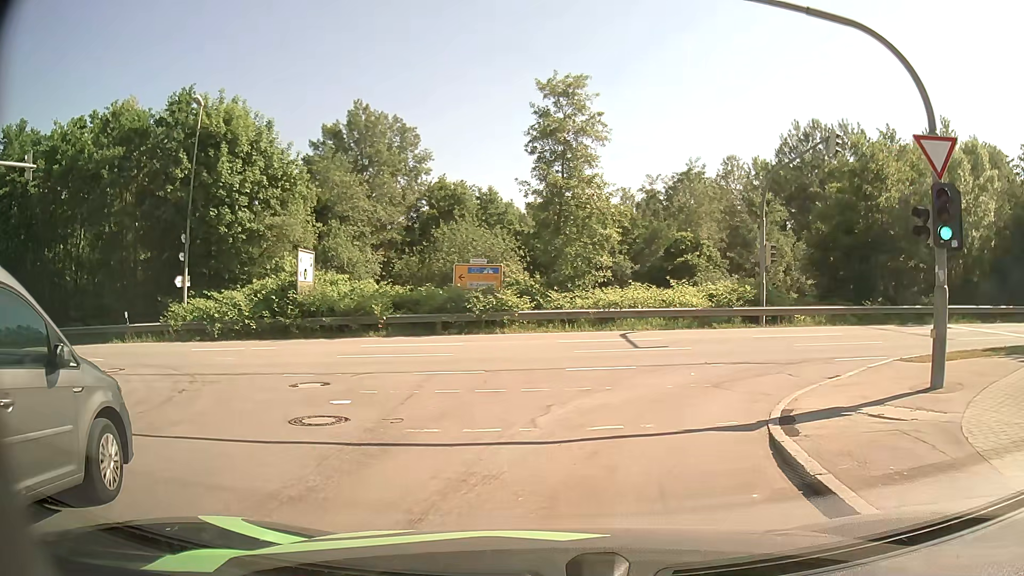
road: residential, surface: asphalt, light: Day
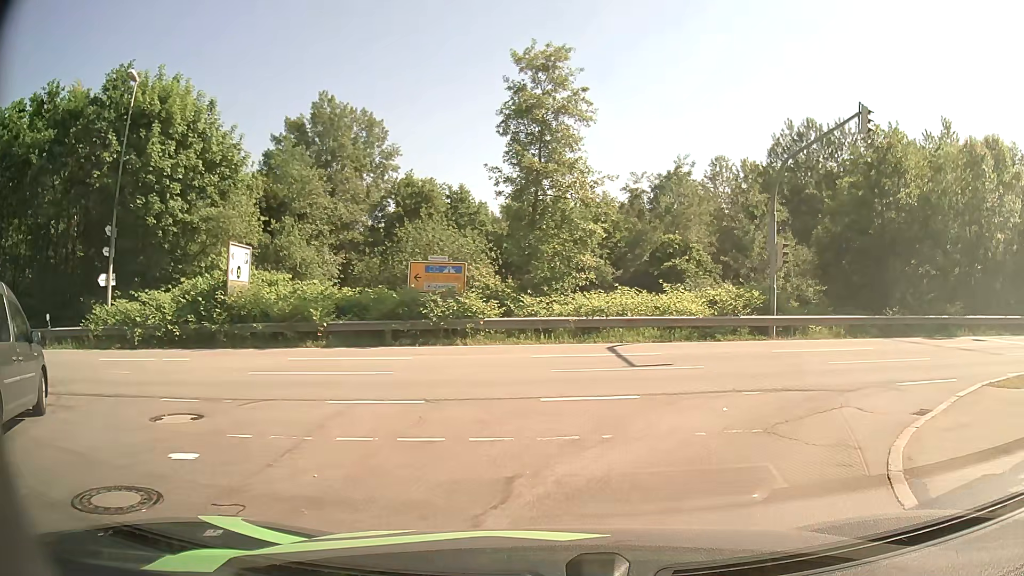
(-0.1, +4.2) m; 0°
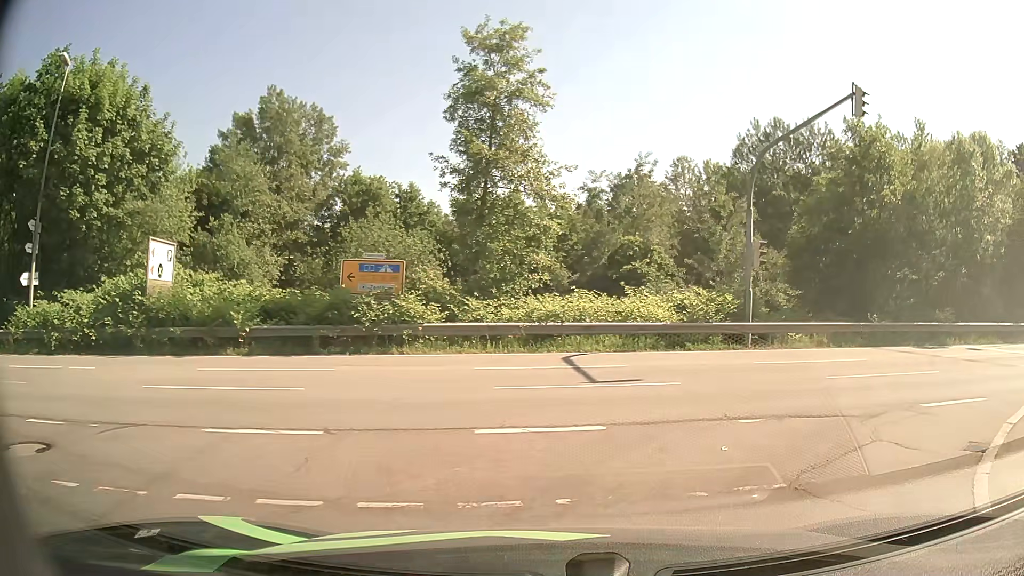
(0.0, +2.4) m; +2°
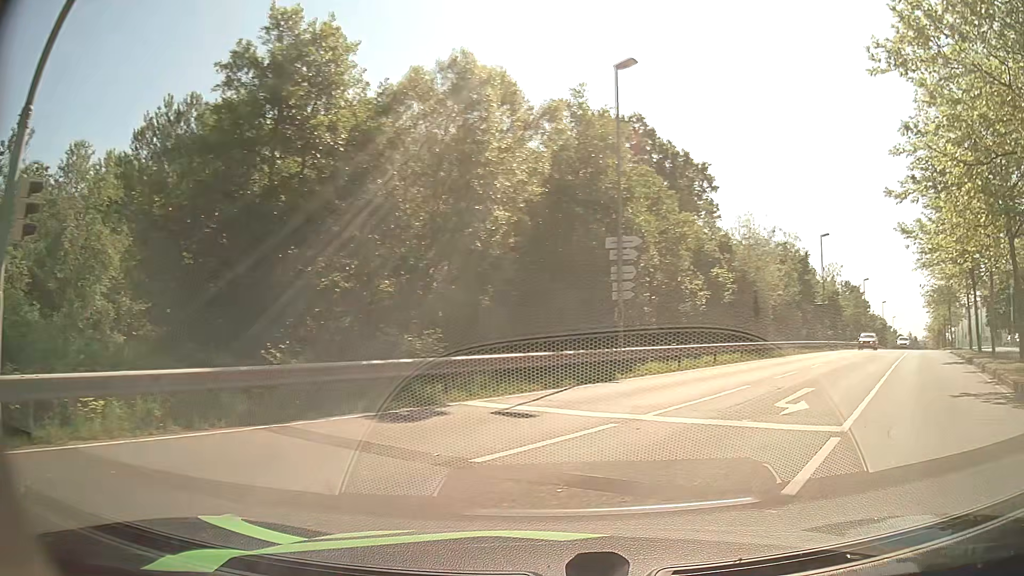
(+4.8, +11.4) m; +50°
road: secondary
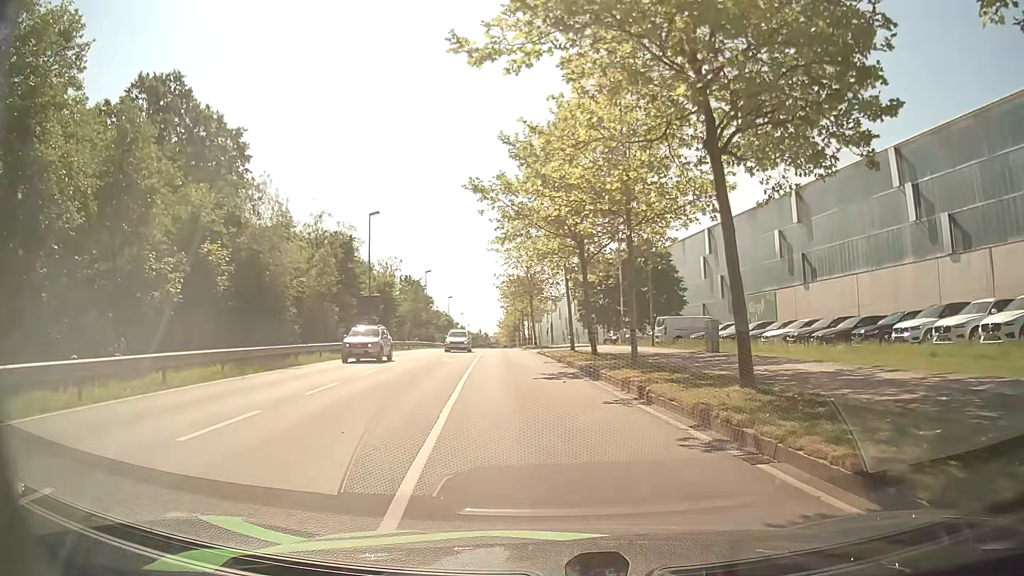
(+4.5, +10.0) m; +39°
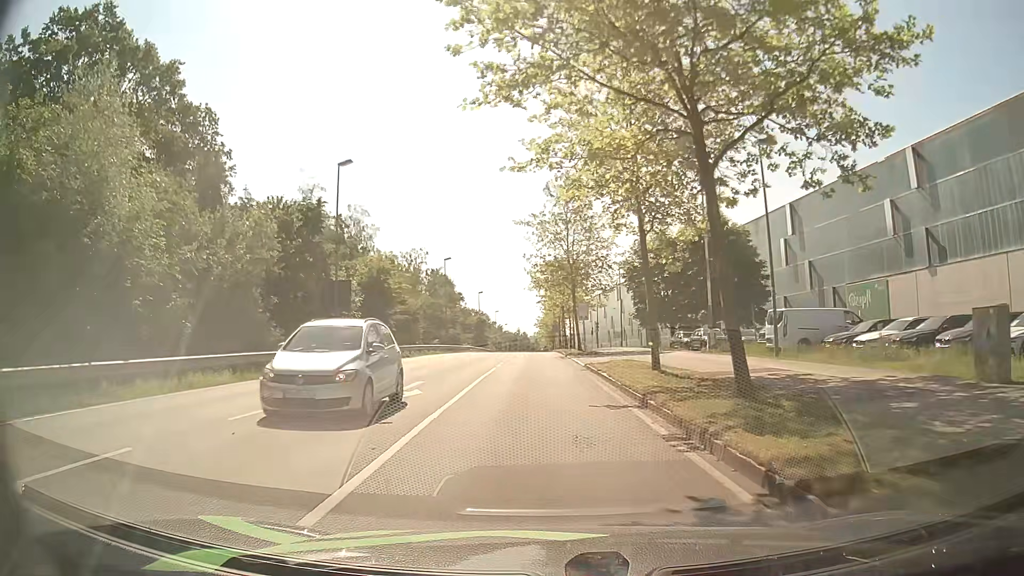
(-0.5, +16.3) m; -2°
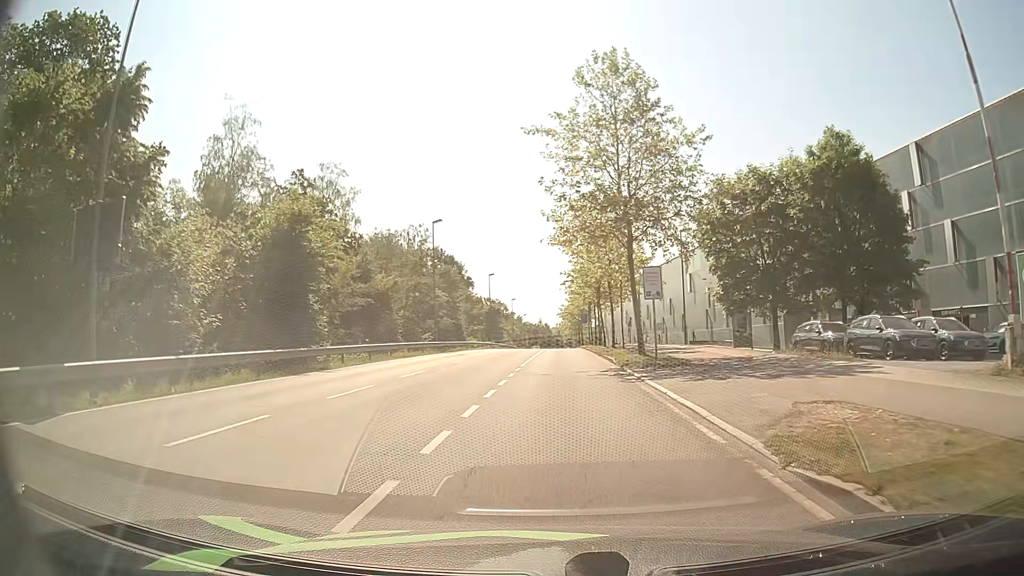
(-1.2, +21.1) m; -3°
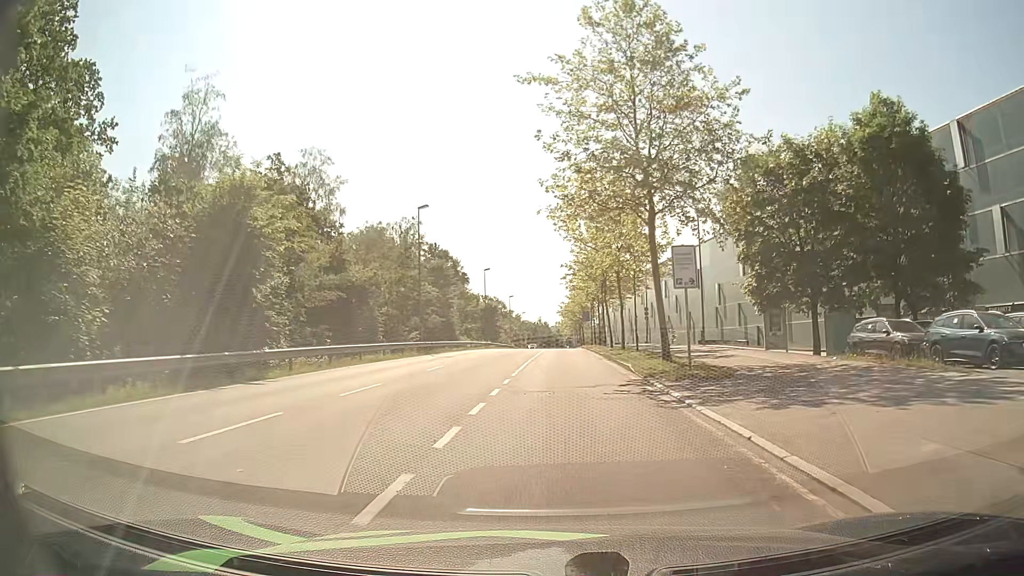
(0.0, +5.8) m; 0°
(0, +10) (0, +20) (0, +30) (+1, +40) (+1, +50) (+1, +60) (+2, +70) (+2, +80) (+2, +90) (+2, +100) m
